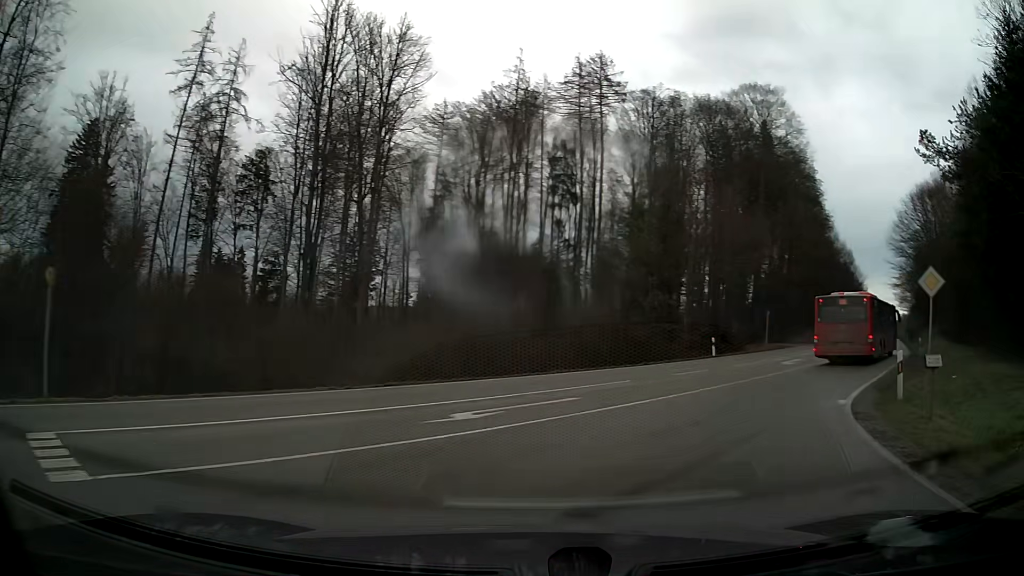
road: secondary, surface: asphalt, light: Day
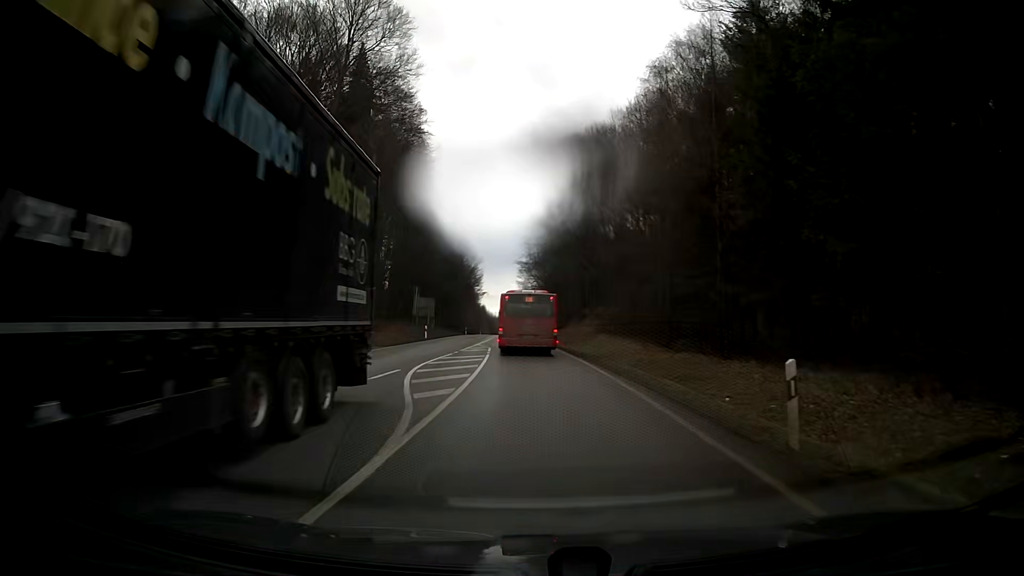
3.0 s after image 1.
(+10.8, +27.2) m; +28°
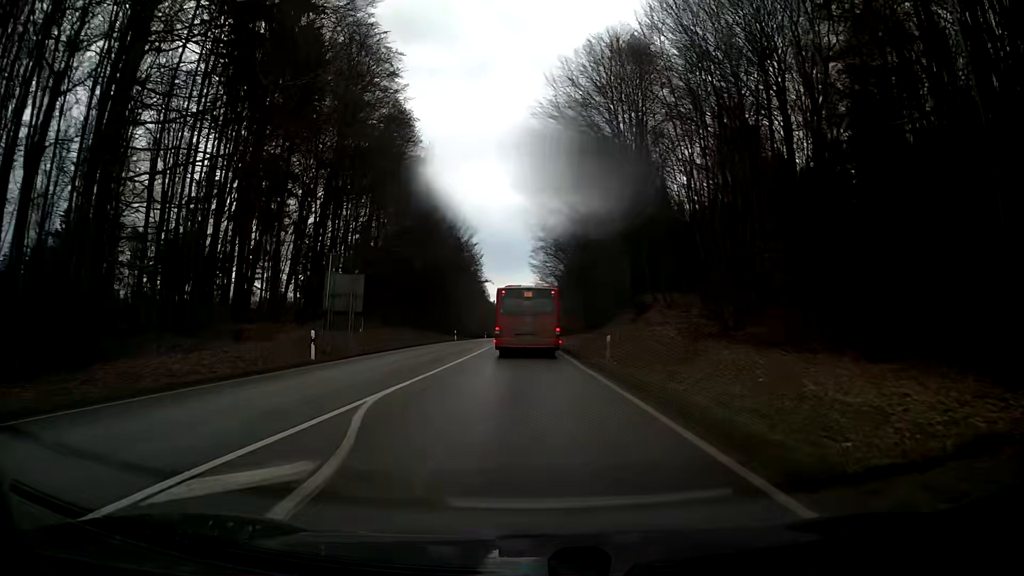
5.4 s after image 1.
(-0.4, +30.9) m; -1°
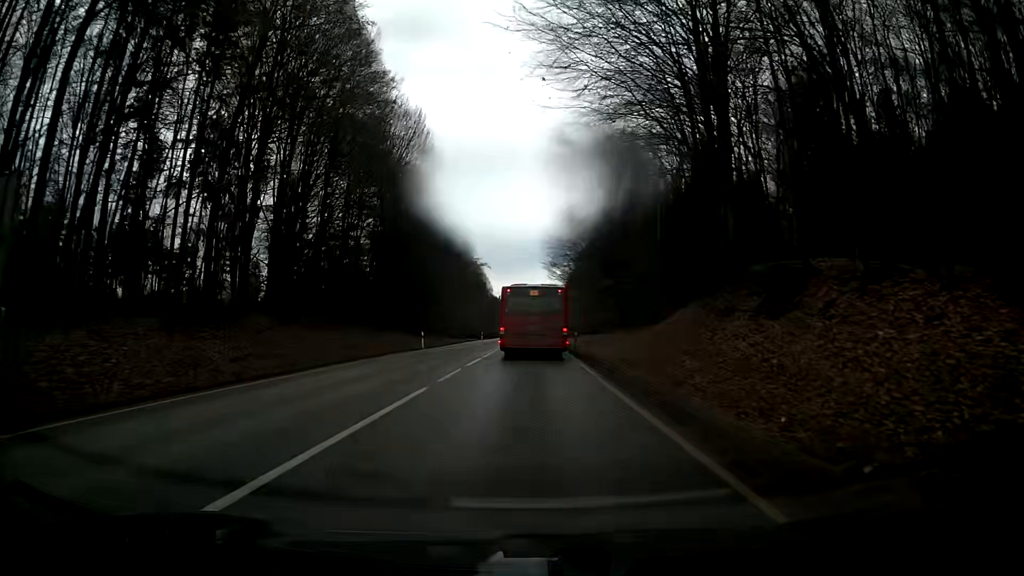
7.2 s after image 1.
(-0.4, +23.6) m; -2°
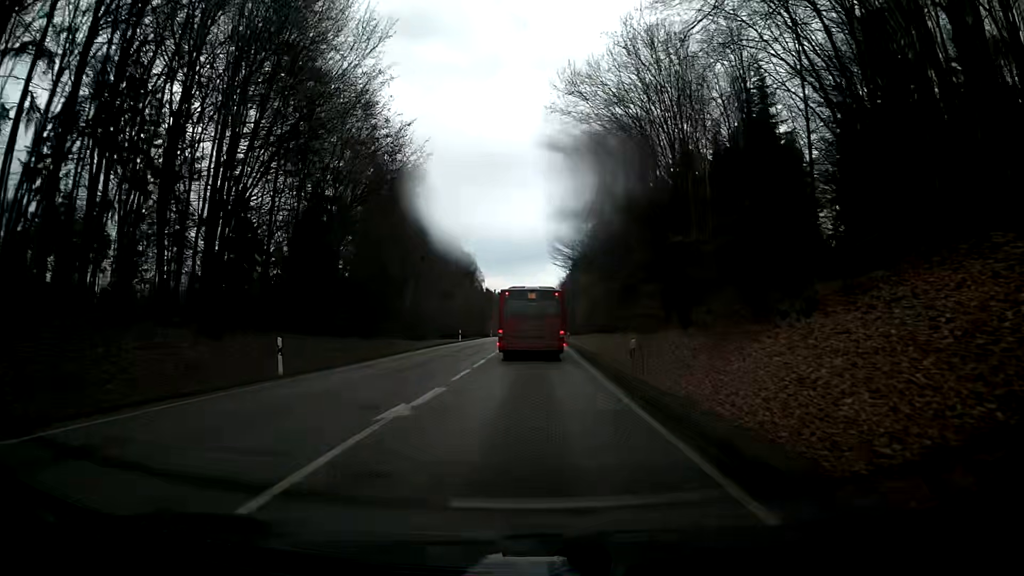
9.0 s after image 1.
(+0.3, +23.6) m; +1°
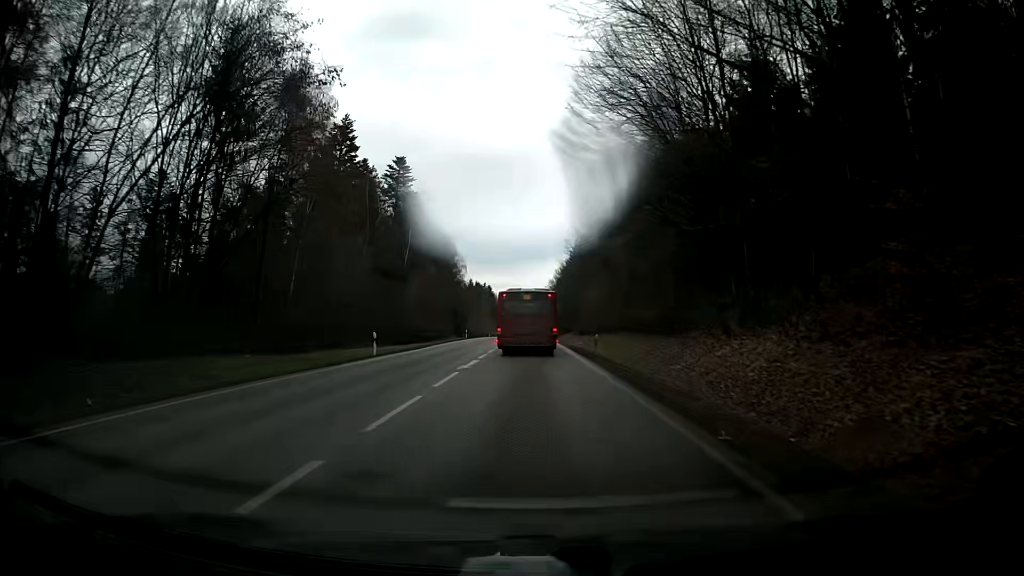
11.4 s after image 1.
(+0.3, +32.0) m; 0°
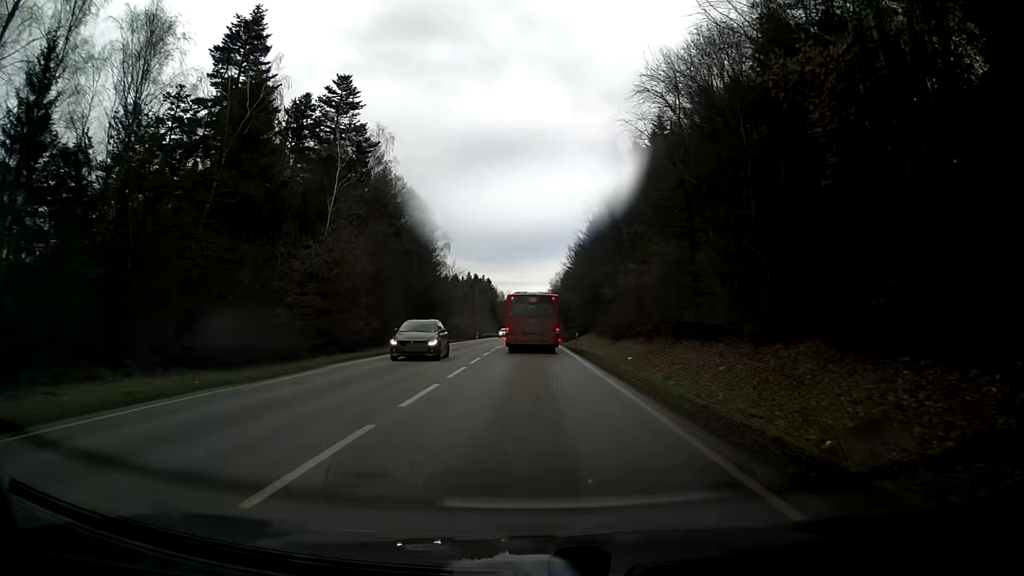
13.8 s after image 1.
(-0.1, +34.2) m; 0°
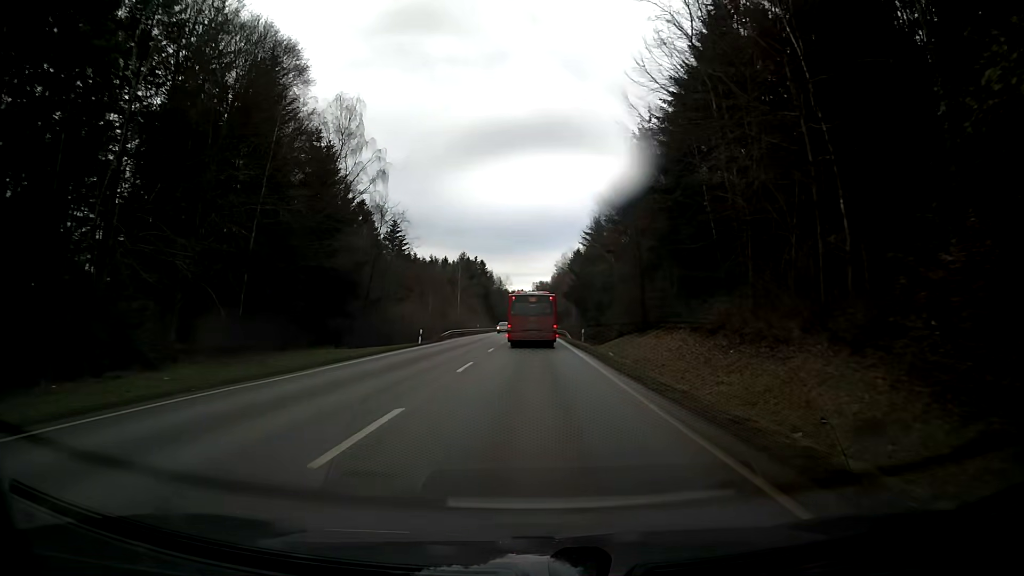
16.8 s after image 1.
(+0.1, +47.3) m; 0°
(0, +10) (0, +20) (0, +30) (0, +40) (0, +50) (0, +60) (0, +70) (0, +80) (0, +90) (0, +100) m
